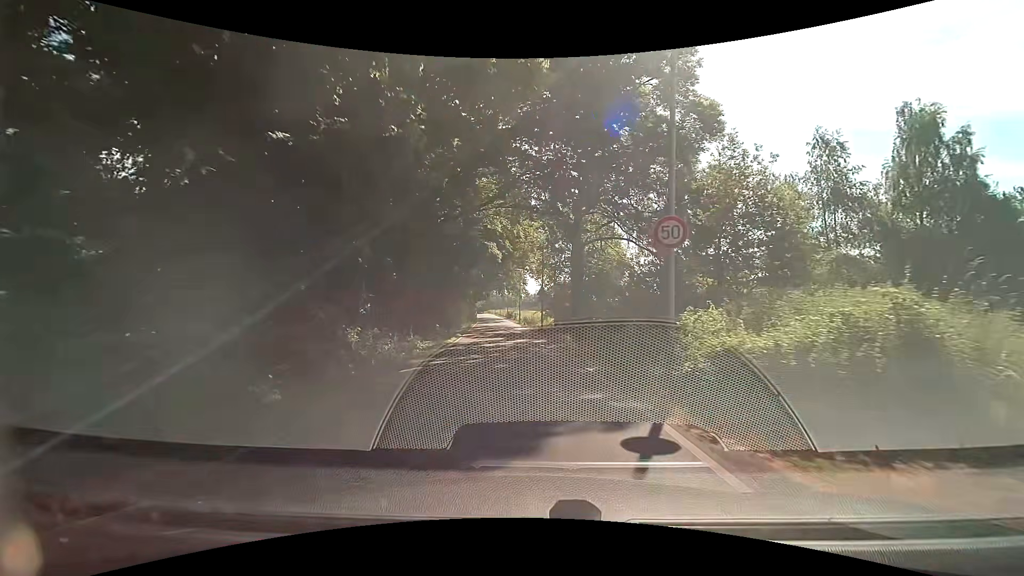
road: tertiary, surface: asphalt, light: Day
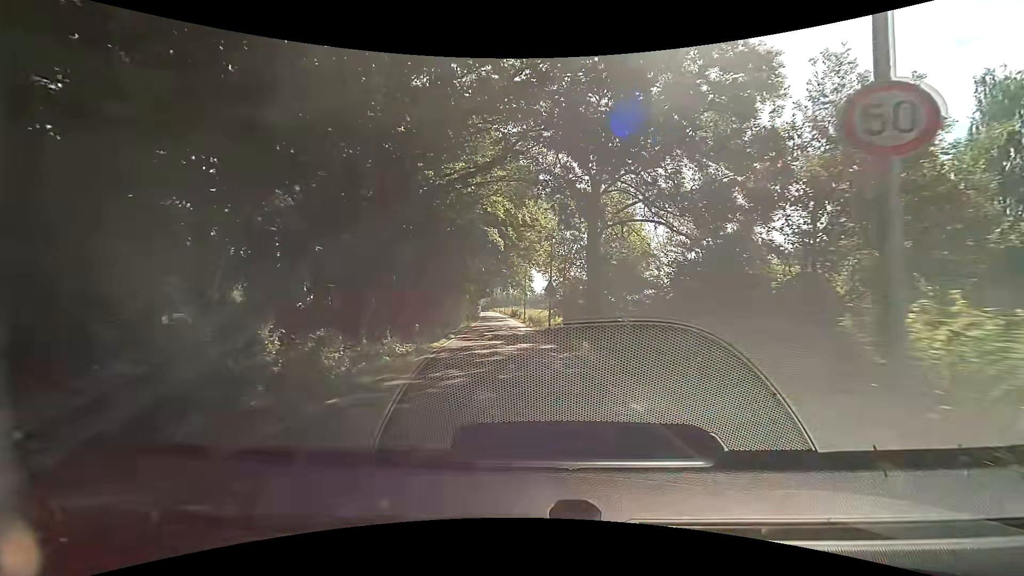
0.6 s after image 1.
(-0.1, +5.3) m; -1°
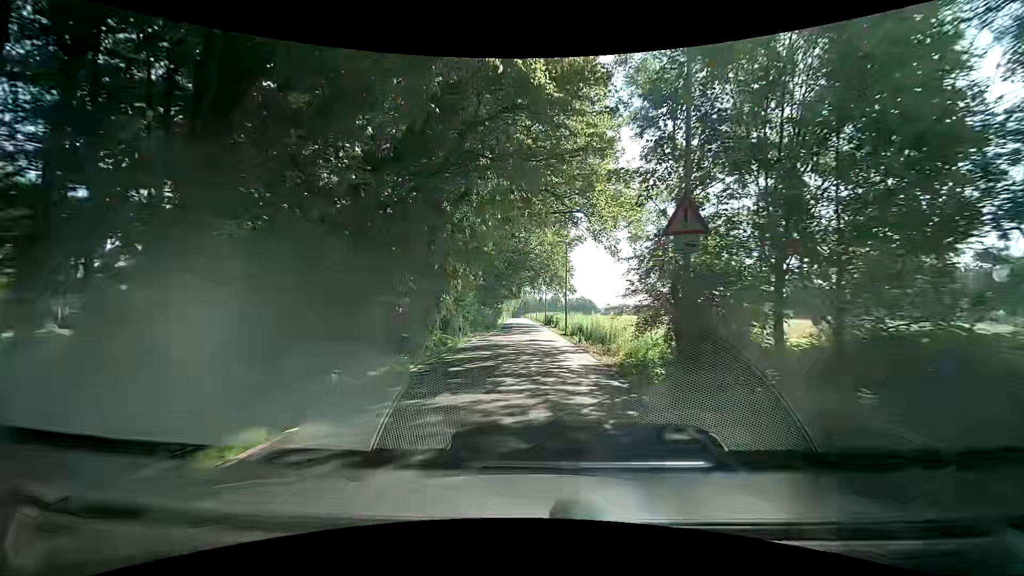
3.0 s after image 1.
(-0.9, +23.9) m; -4°
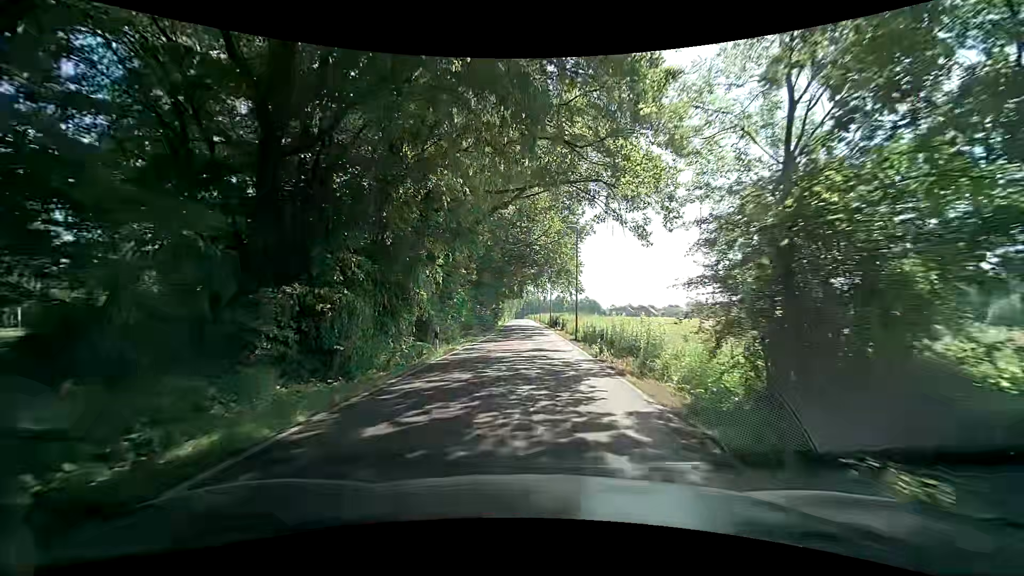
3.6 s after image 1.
(0.0, +6.6) m; 0°
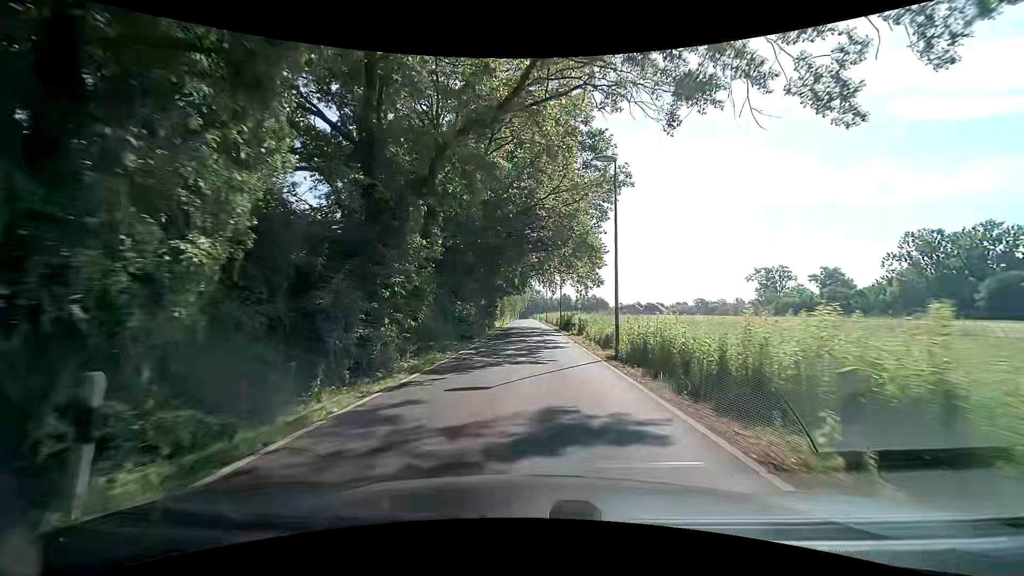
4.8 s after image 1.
(-0.3, +14.0) m; -2°
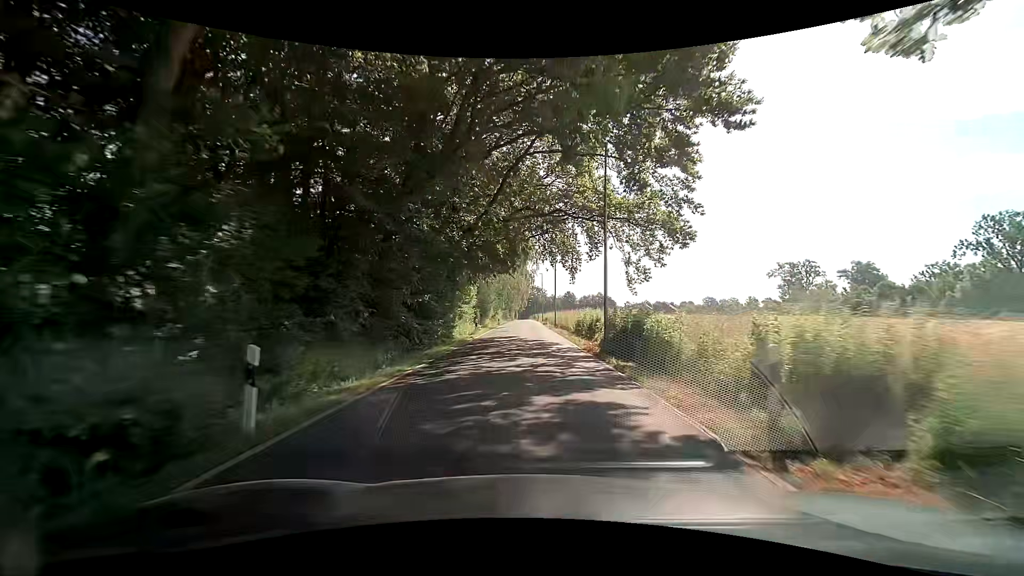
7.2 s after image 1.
(+0.4, +29.4) m; +1°
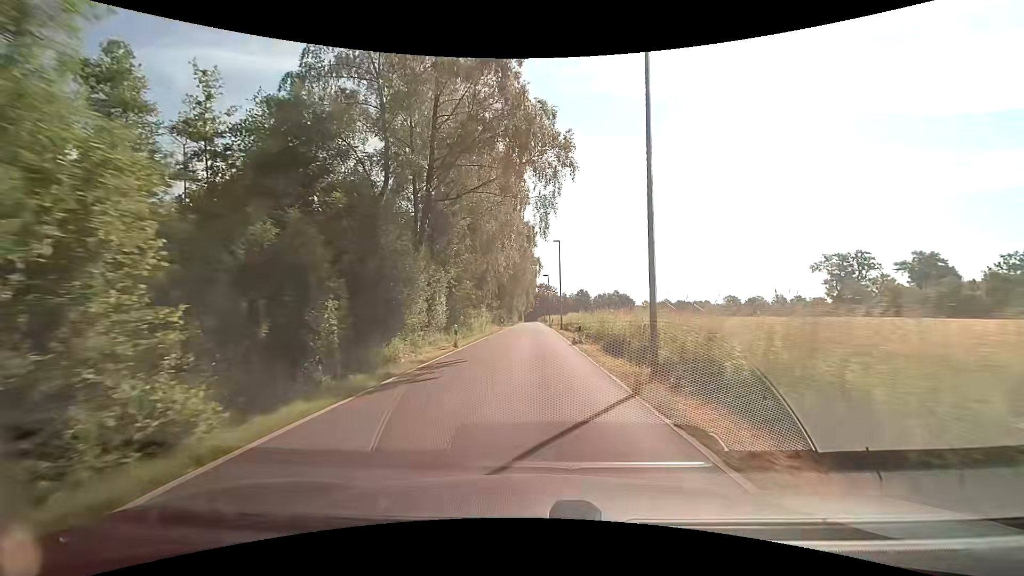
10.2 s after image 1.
(-0.2, +36.3) m; 0°
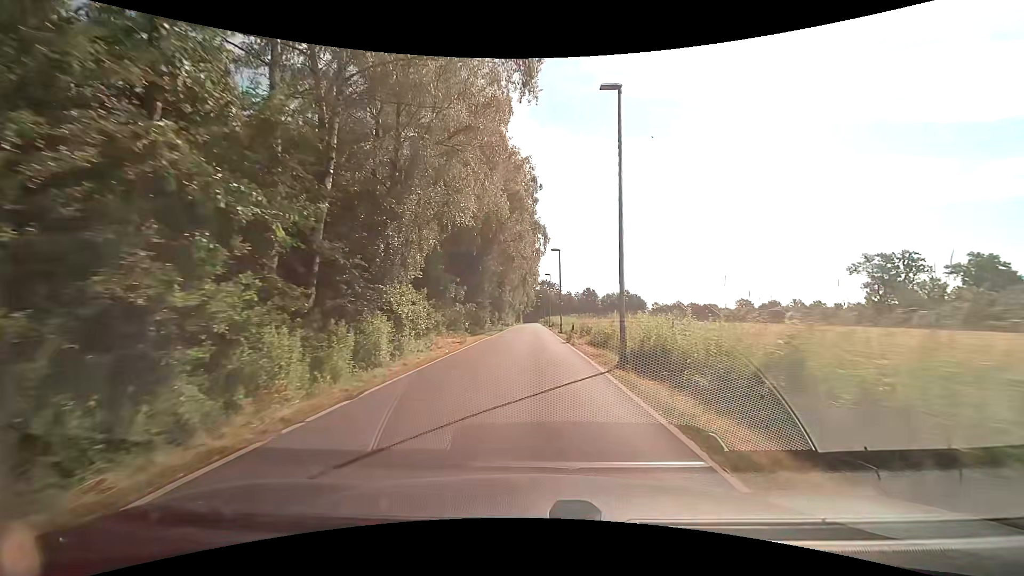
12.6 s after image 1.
(-0.3, +29.2) m; -1°
(0, +10) (0, +20) (0, +30) (0, +40) (0, +50) (0, +60) (0, +70) (0, +80) (0, +90) (+1, +100) m
